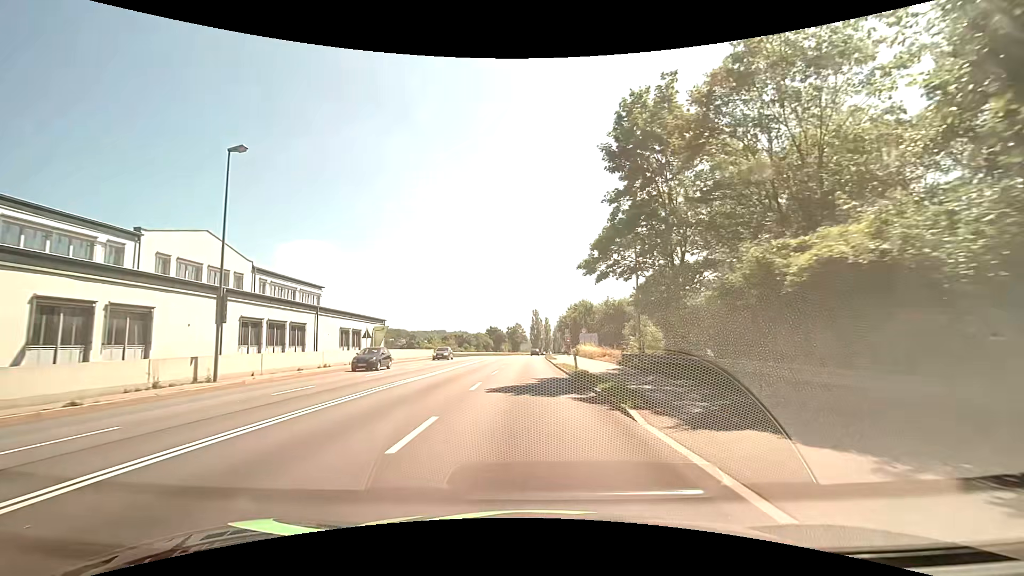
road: primary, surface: asphalt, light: Day
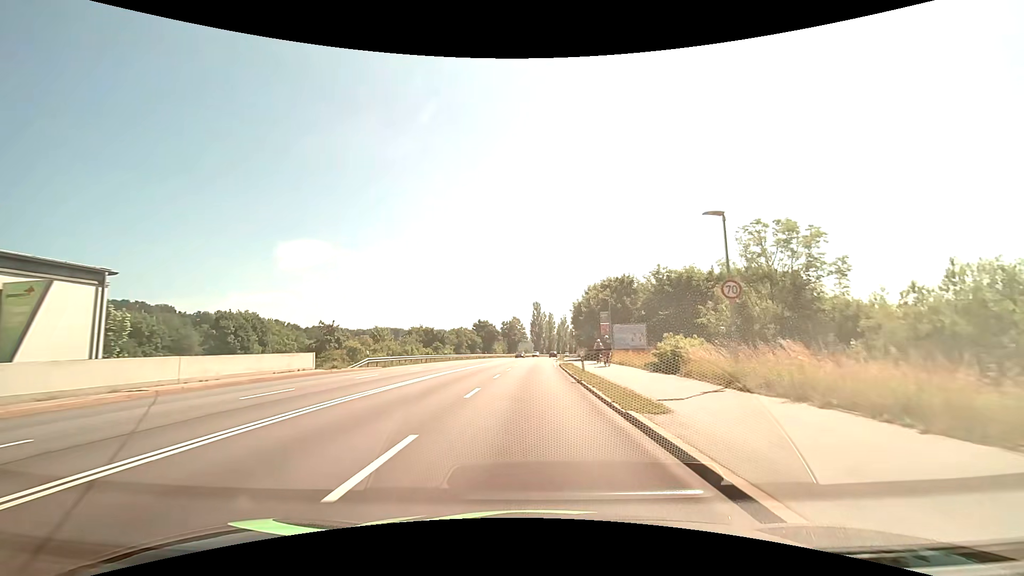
(-0.4, +38.1) m; -1°
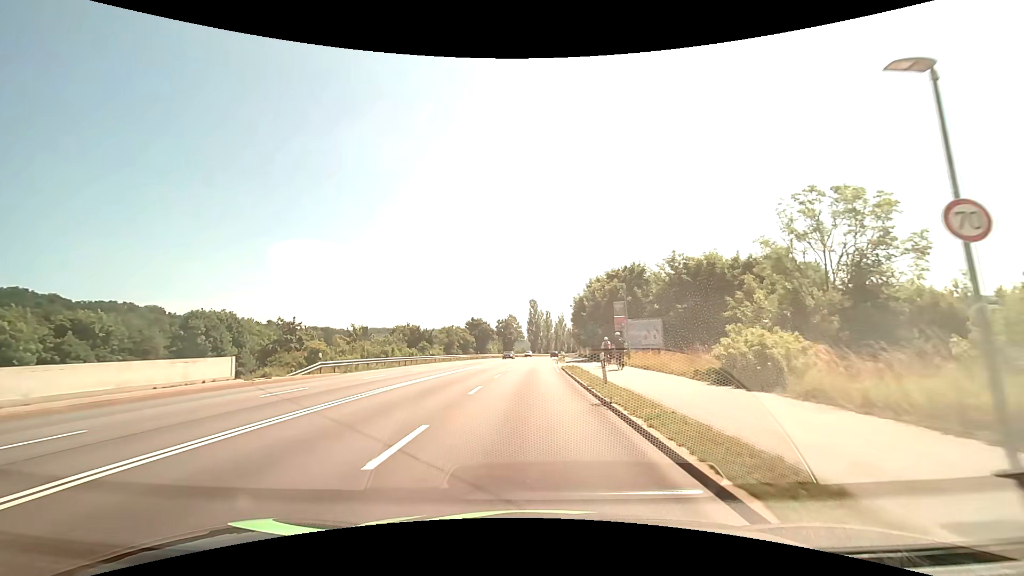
(0.0, +8.0) m; +1°
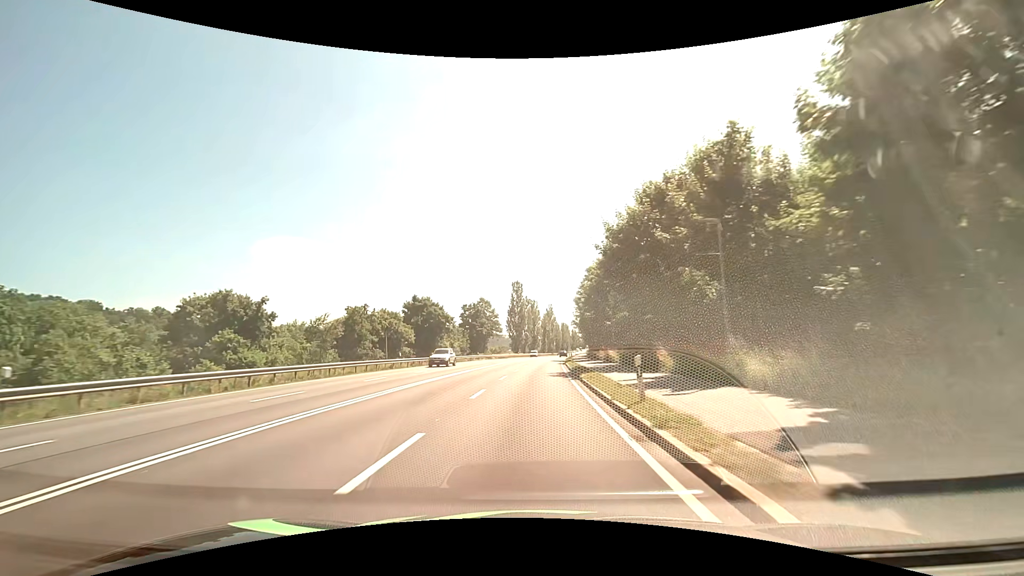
(+0.5, +46.1) m; +1°
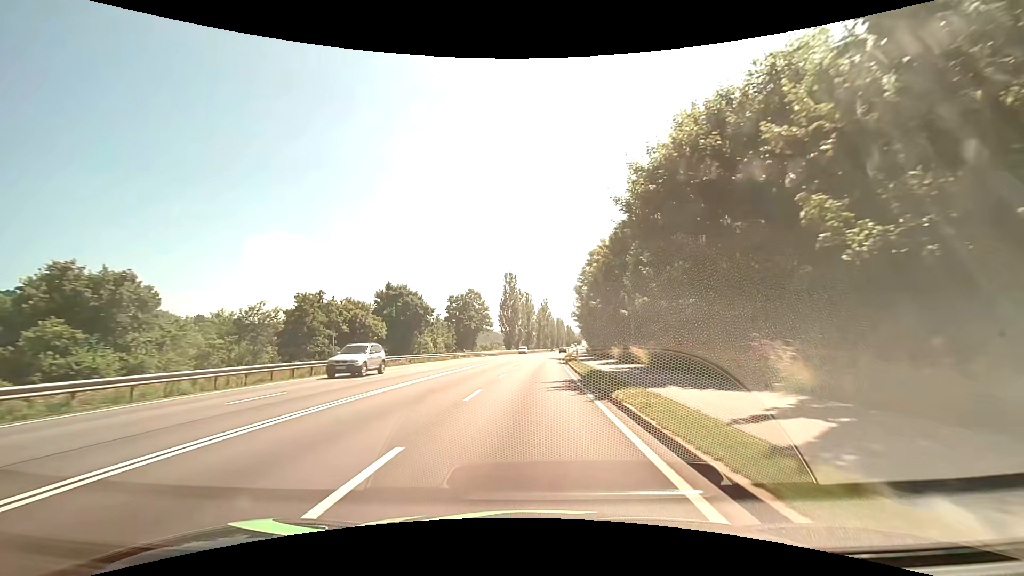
(+0.1, +10.3) m; +1°
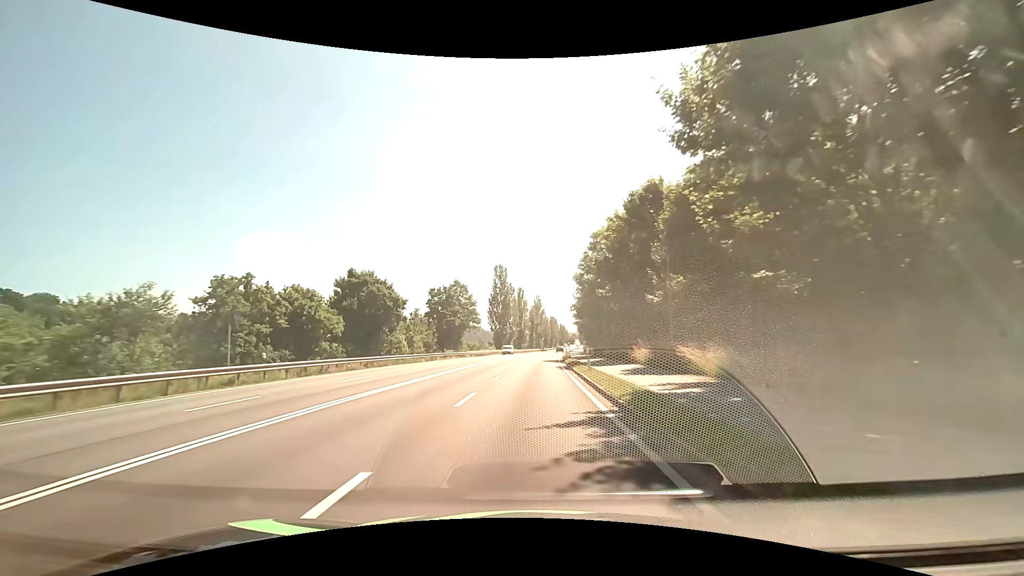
(0.0, +10.3) m; 0°
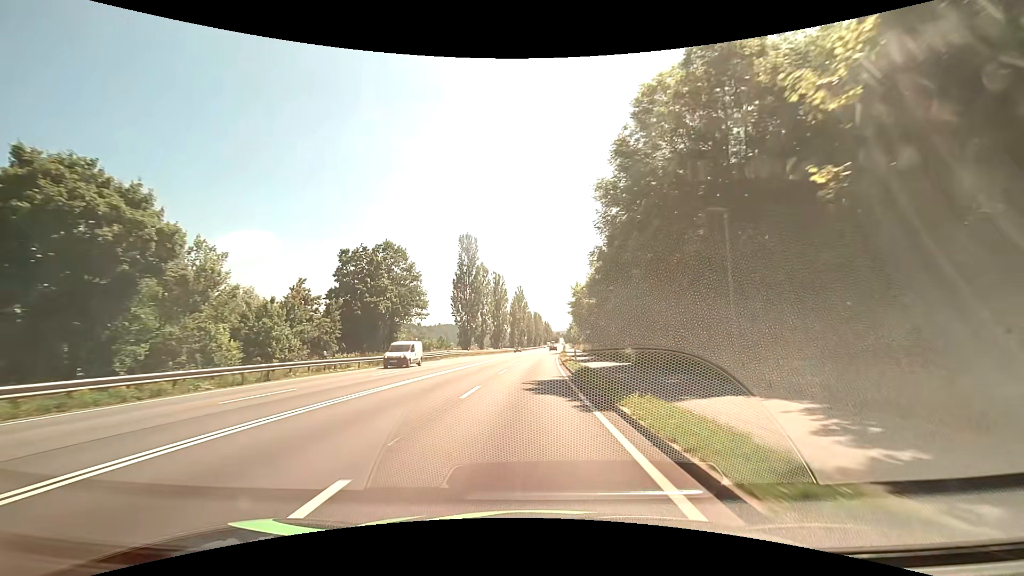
(+0.5, +31.3) m; +2°
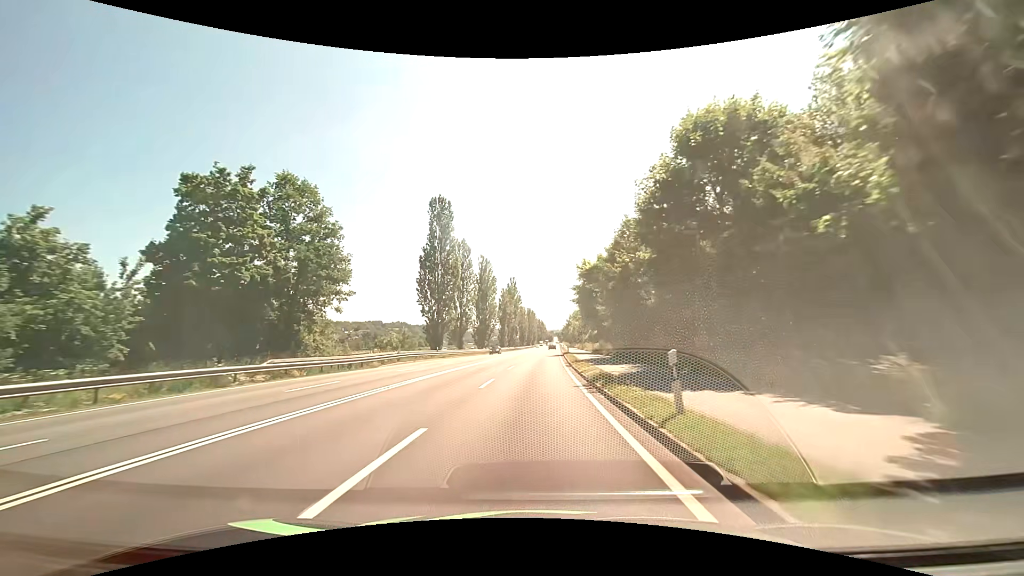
(+0.1, +21.1) m; +1°
(0, +10) (0, +20) (0, +30) (+1, +40) (+1, +50) (+1, +60) (+2, +70) (+2, +80) (+3, +90) (+3, +100) m
